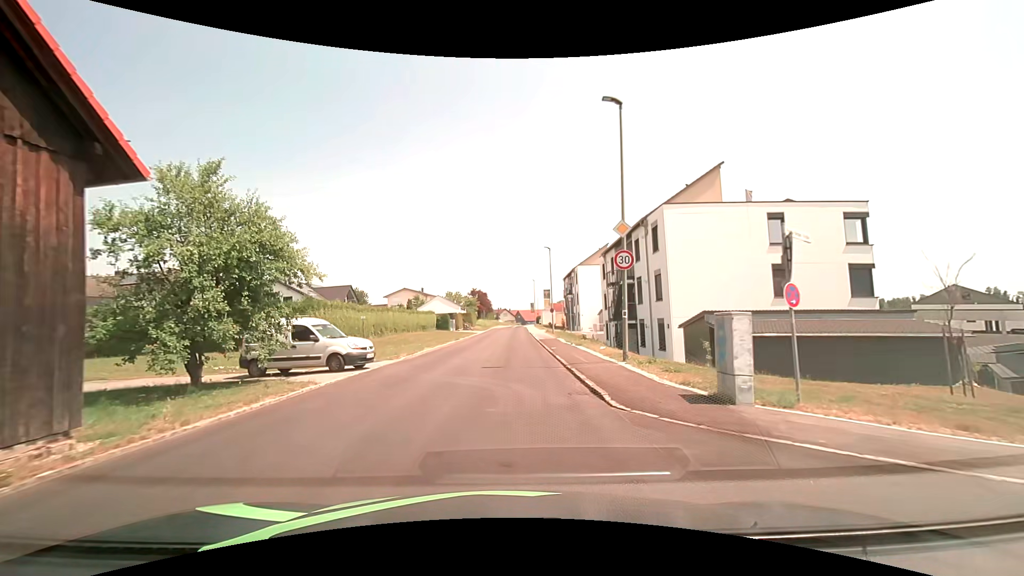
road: tertiary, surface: asphalt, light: Day
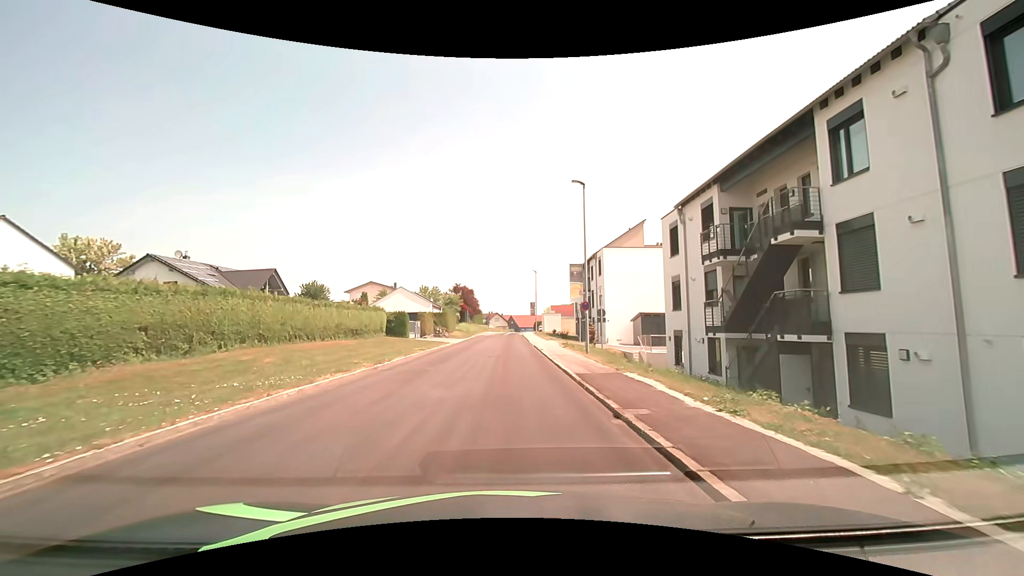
(0.0, +22.4) m; +1°
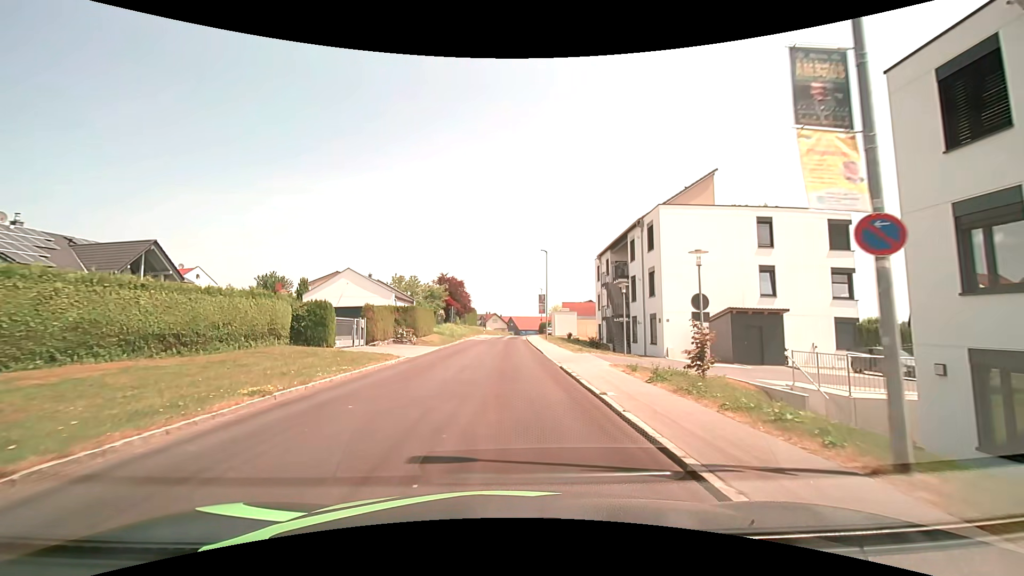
(+0.1, +17.8) m; 0°
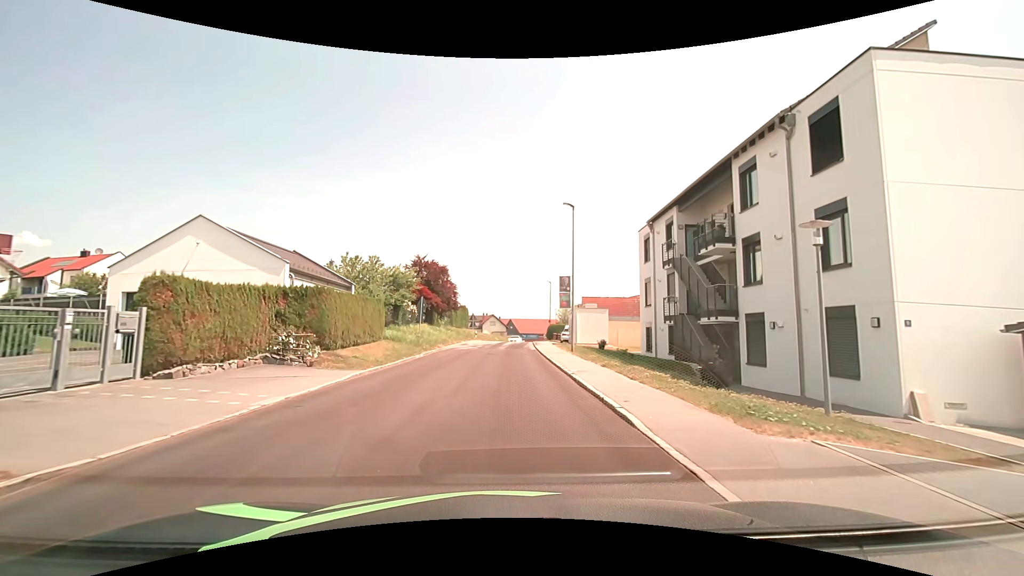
(-0.1, +17.8) m; -1°
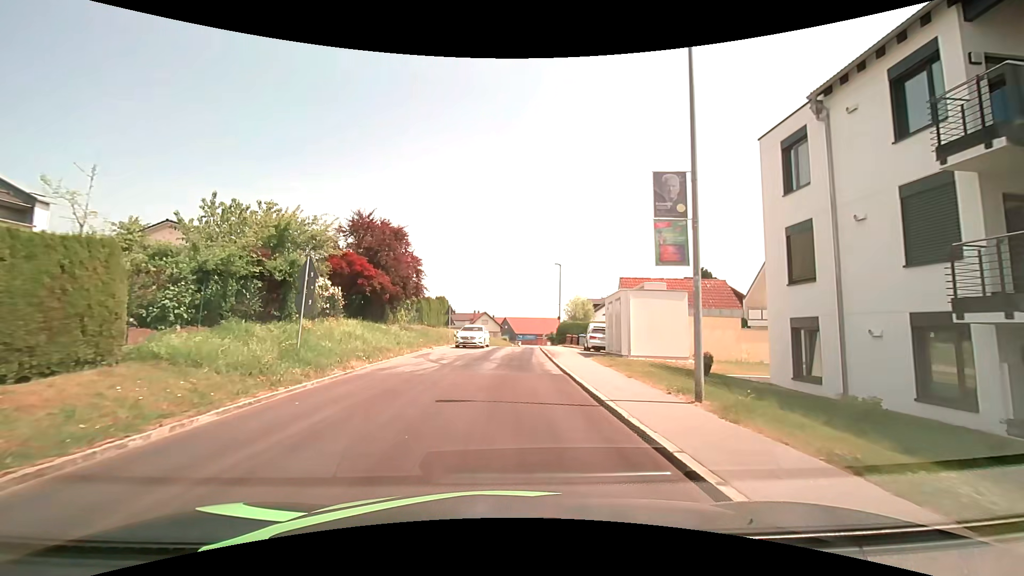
(+0.2, +17.8) m; +1°
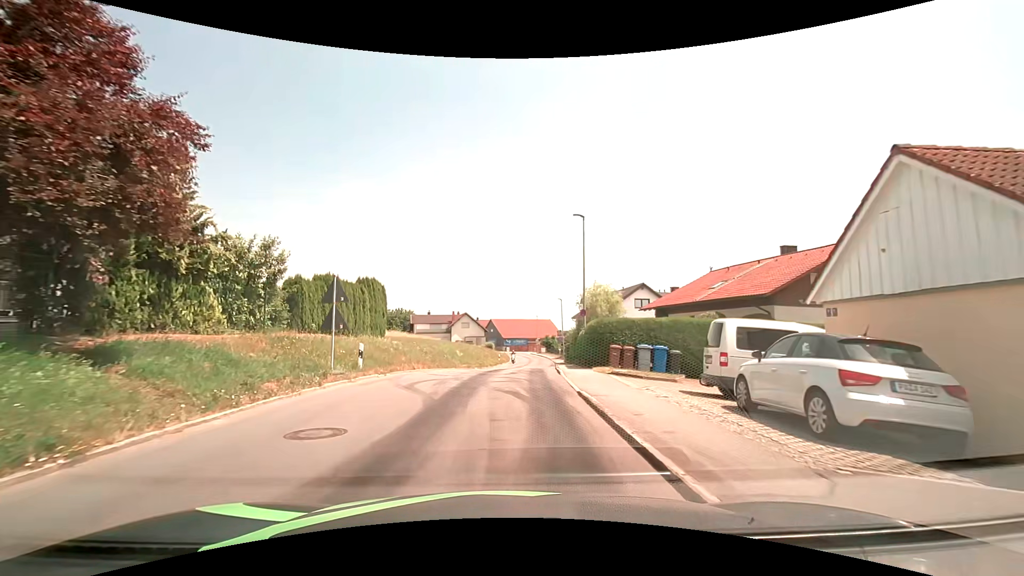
(+0.3, +22.2) m; +1°
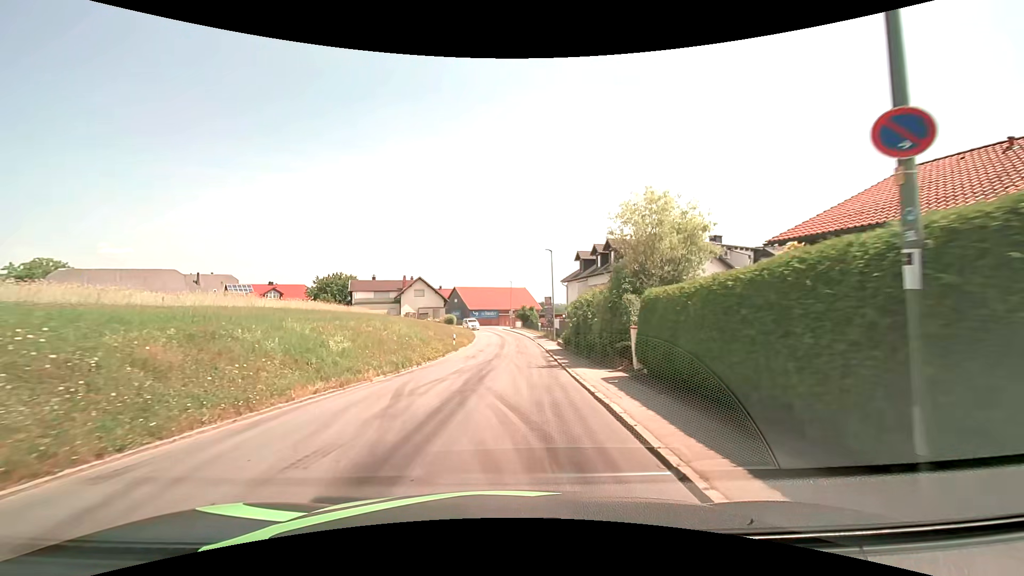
(+0.8, +22.7) m; +3°
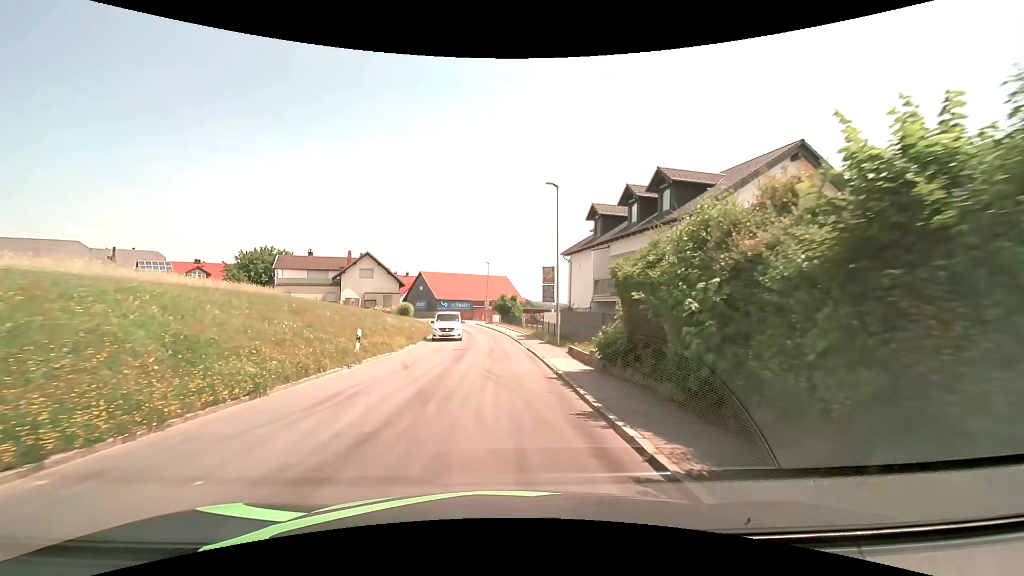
(+0.6, +19.2) m; +3°
(0, +10) (0, +20) (-1, +30) (-1, +40) (-3, +50) (-4, +60) (-7, +69) (-11, +79) (-16, +87) (-22, +95) m
